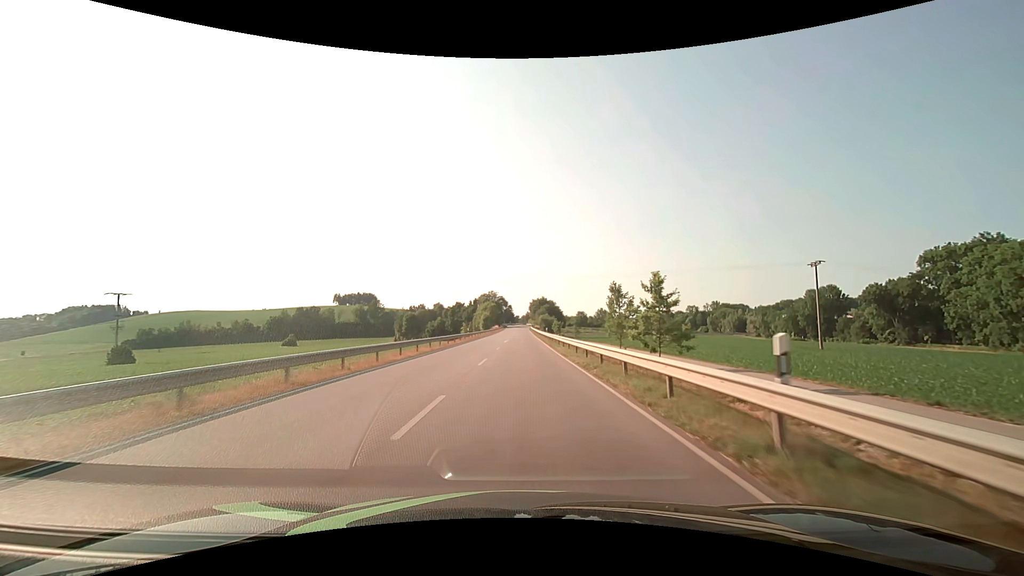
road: secondary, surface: asphalt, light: Day
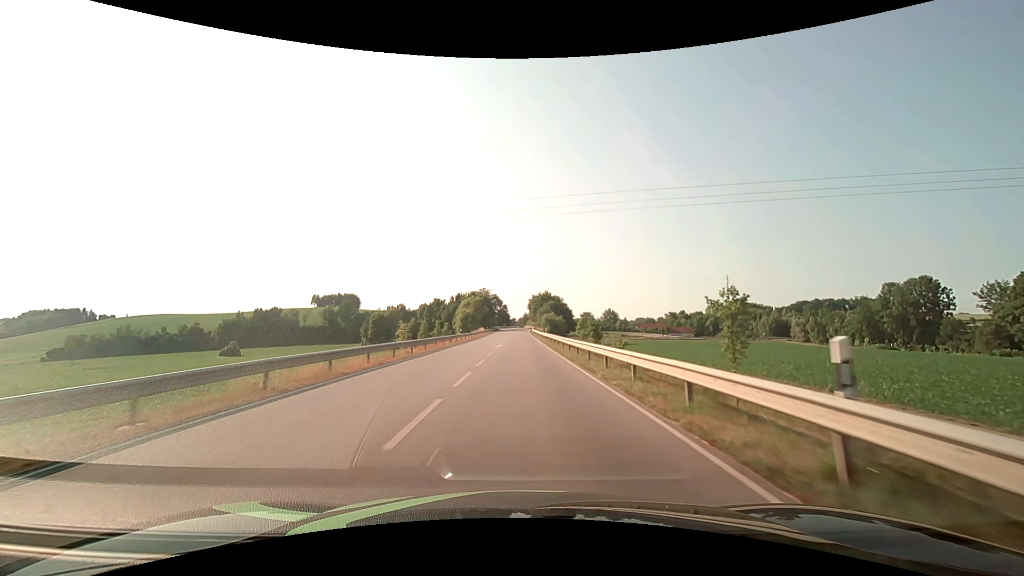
(+0.3, +53.3) m; 0°
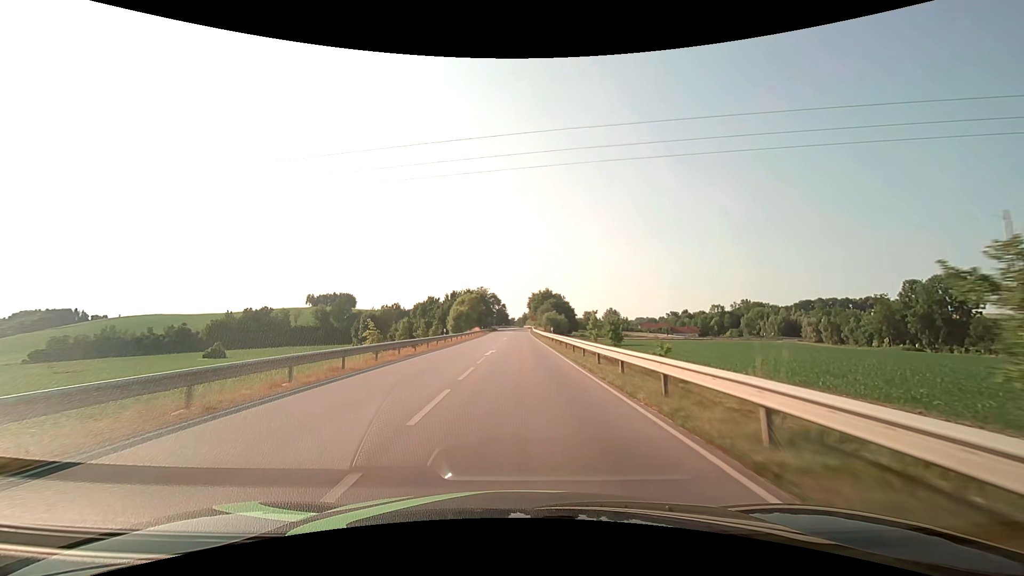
(0.0, +10.8) m; 0°
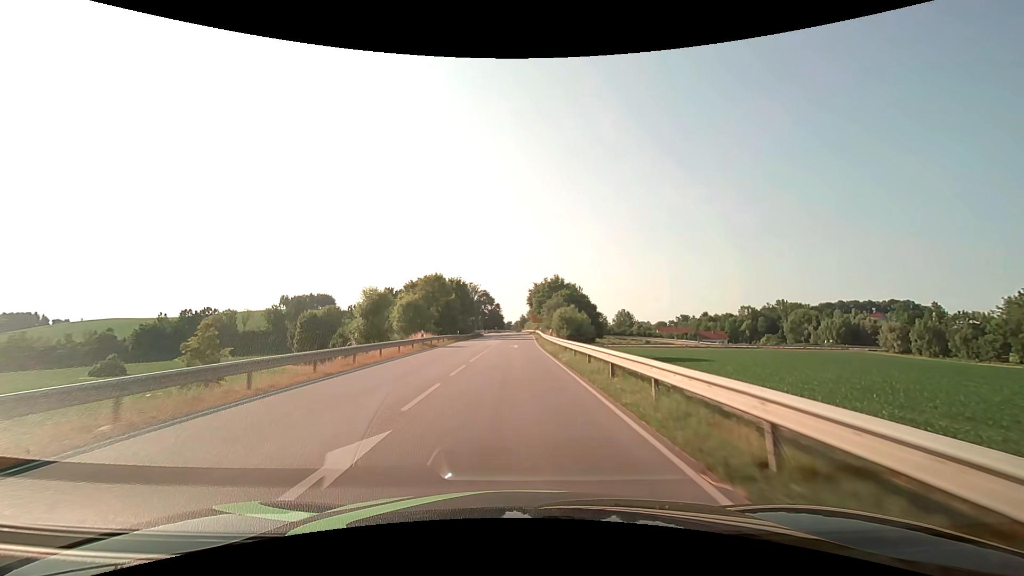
(+0.4, +53.3) m; 0°
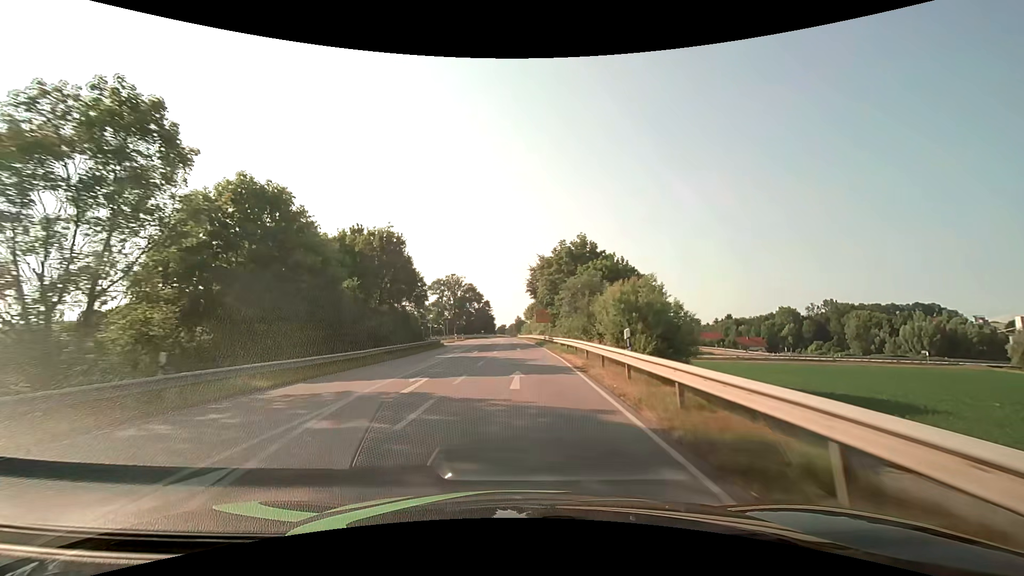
(+0.1, +53.2) m; 0°
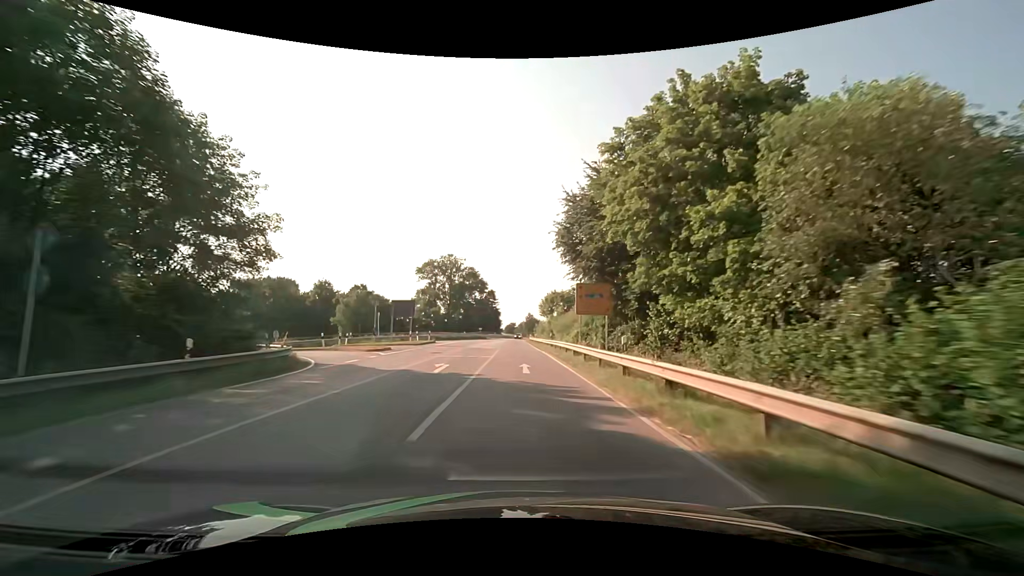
(-0.3, +42.7) m; -1°
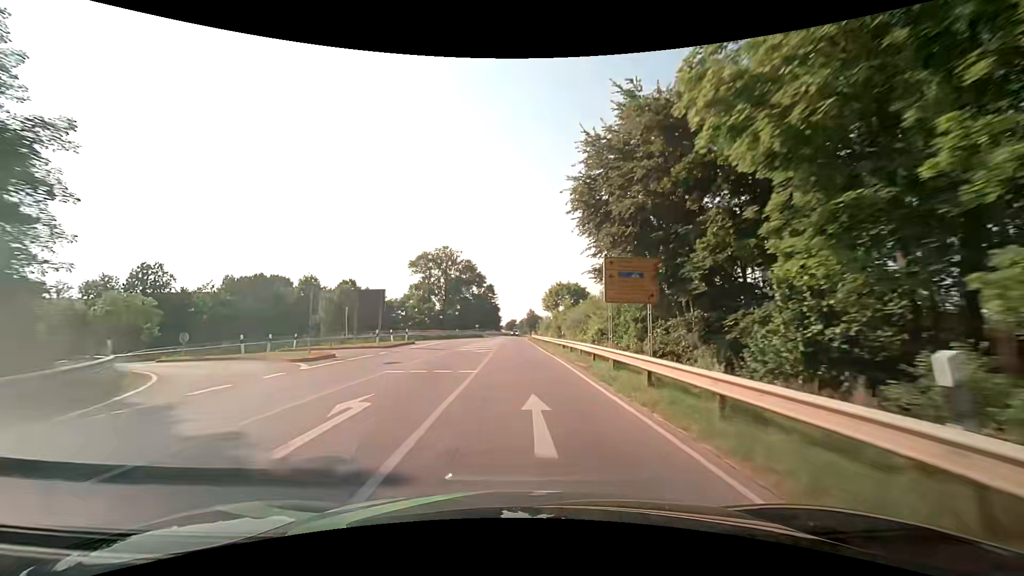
(0.0, +10.7) m; 0°
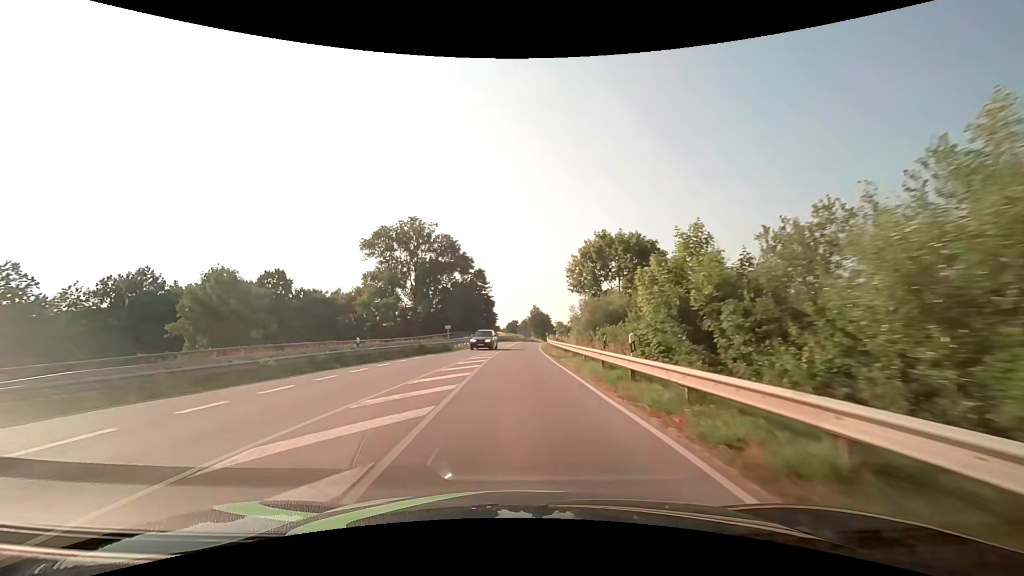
(-0.4, +43.1) m; 0°
(0, +10) (0, +20) (0, +30) (0, +40) (+1, +50) (+1, +60) (+2, +70) (+2, +80) (+3, +90) (+4, +100) m
